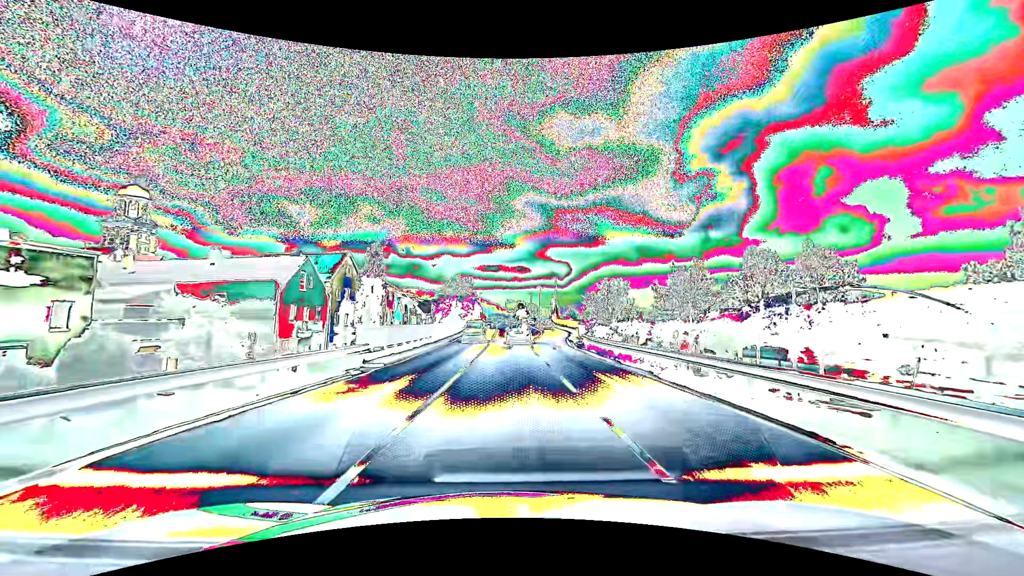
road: primary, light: Day
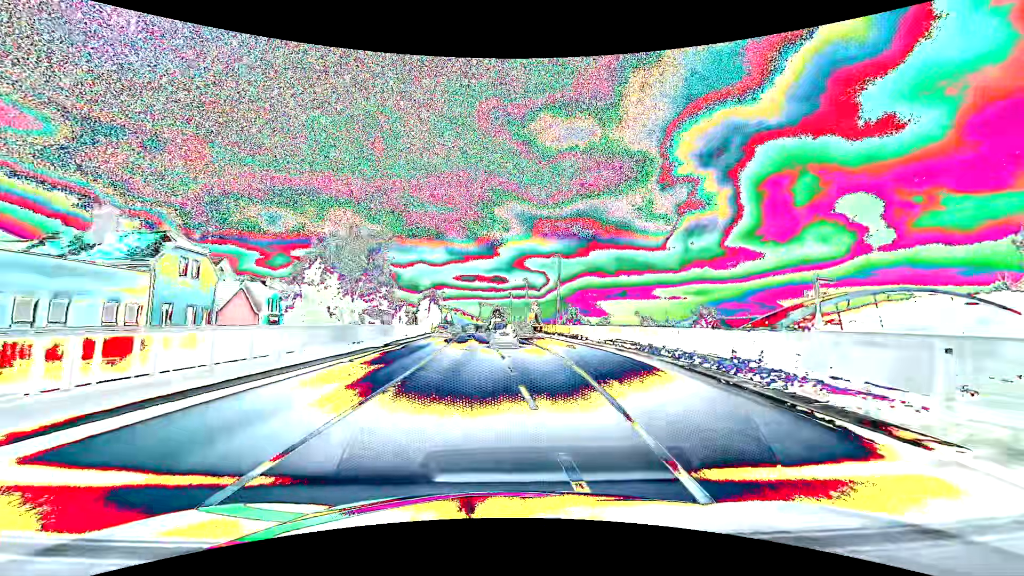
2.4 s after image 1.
(+0.8, +40.3) m; +3°
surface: asphalt
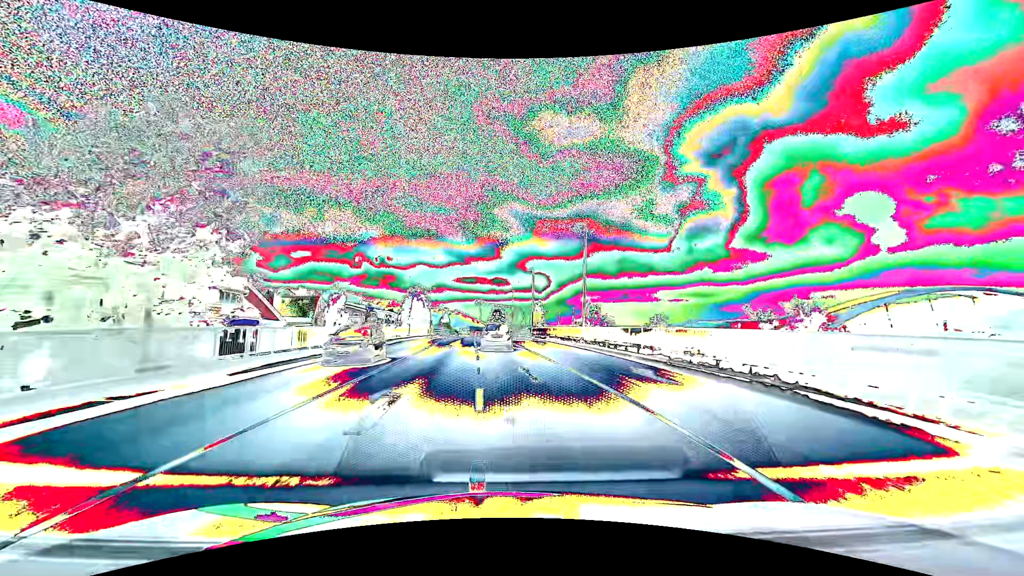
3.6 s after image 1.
(0.0, +18.1) m; 0°
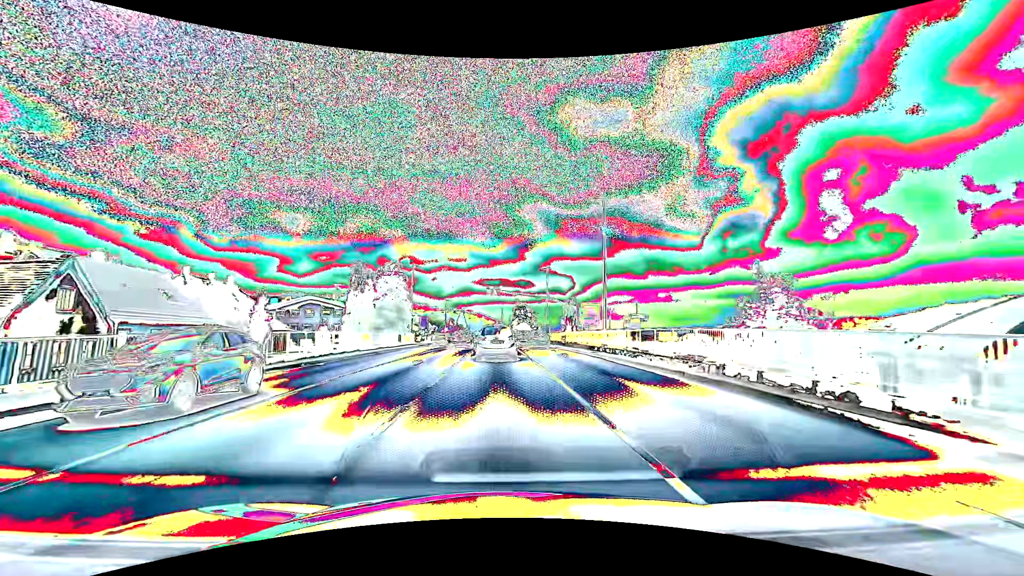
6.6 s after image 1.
(-0.8, +37.6) m; -3°
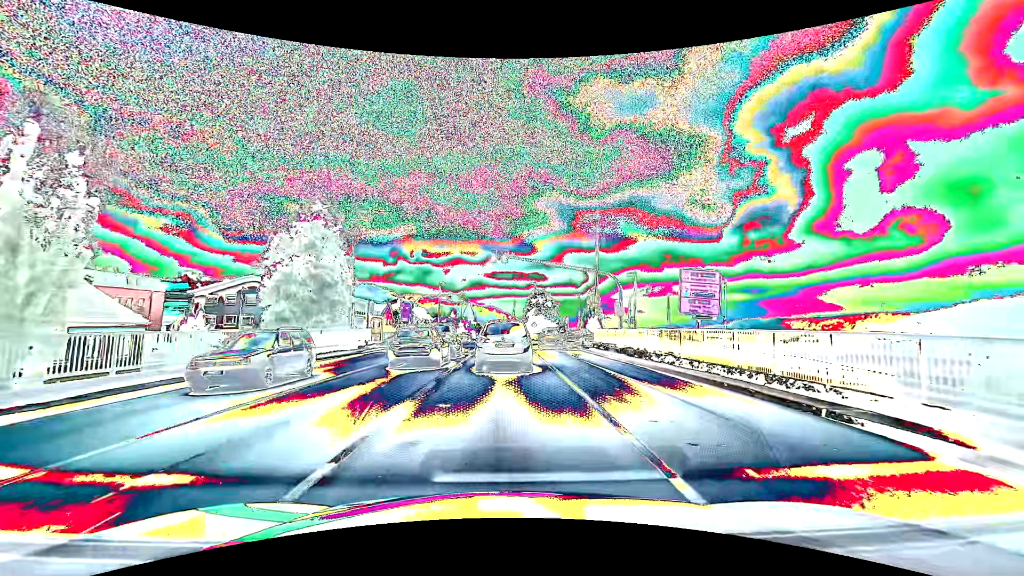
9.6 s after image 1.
(-0.4, +26.0) m; -1°
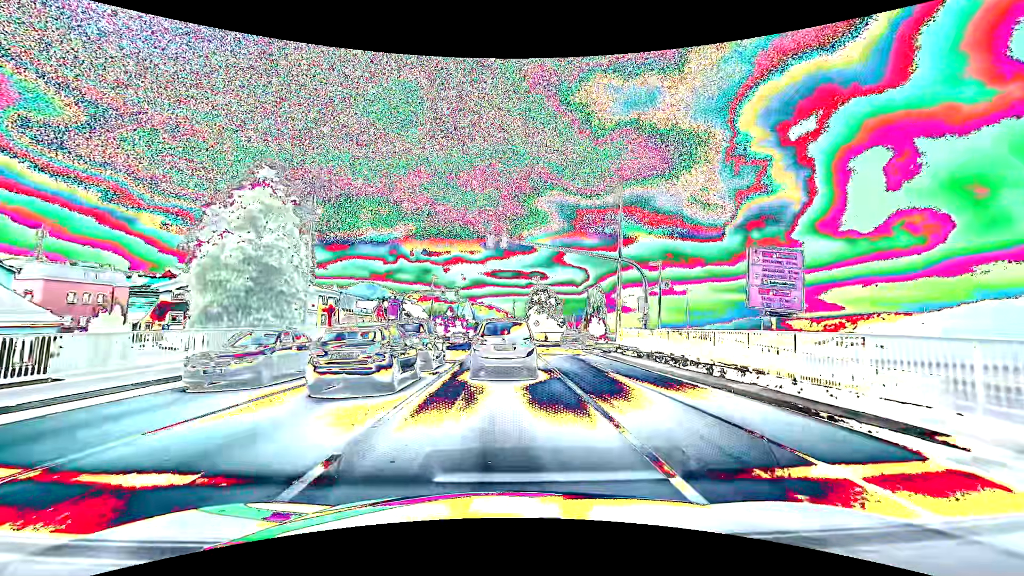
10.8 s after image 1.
(0.0, +6.7) m; 0°
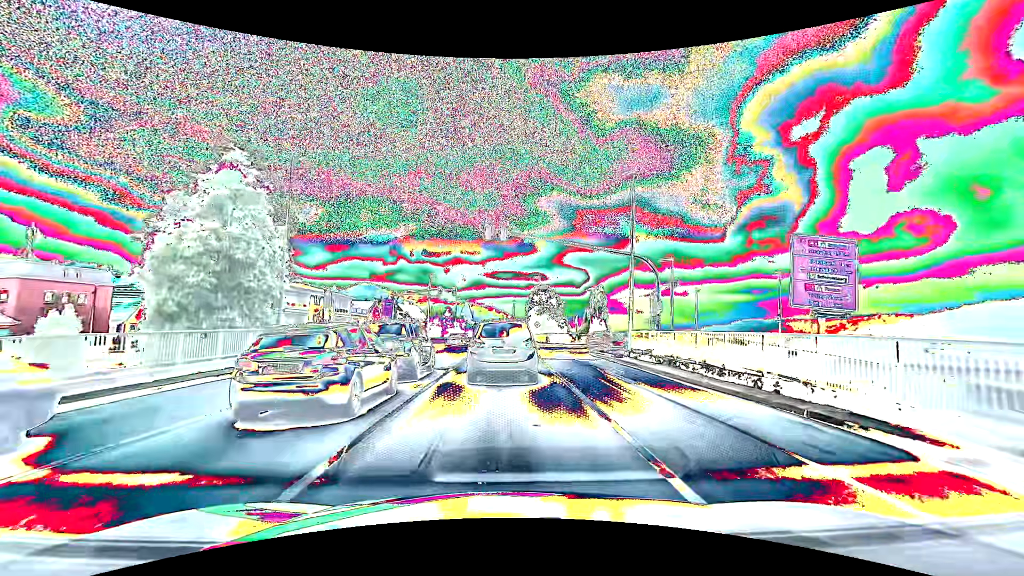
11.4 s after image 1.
(0.0, +2.7) m; +1°
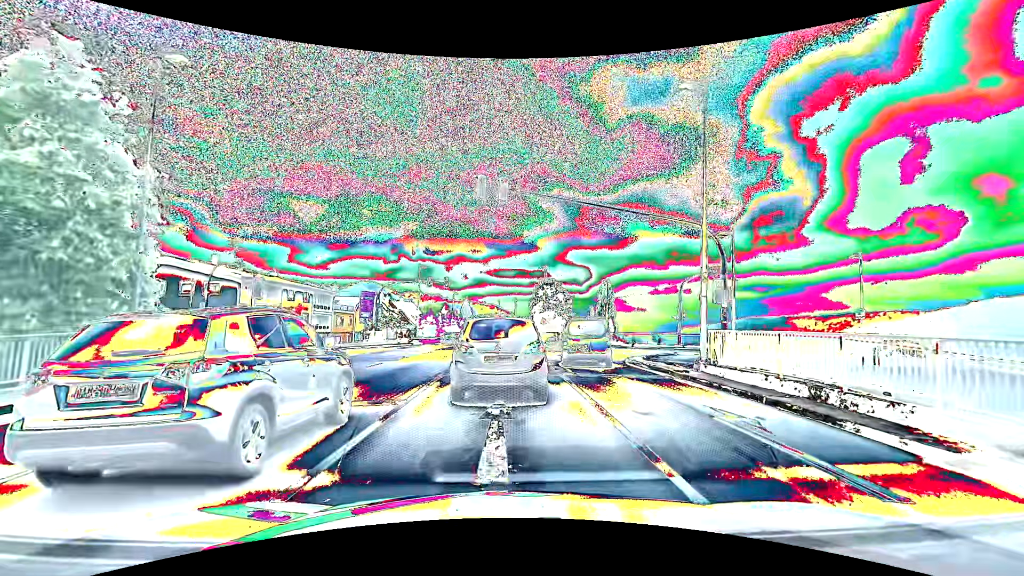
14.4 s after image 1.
(-0.1, +8.5) m; -2°
